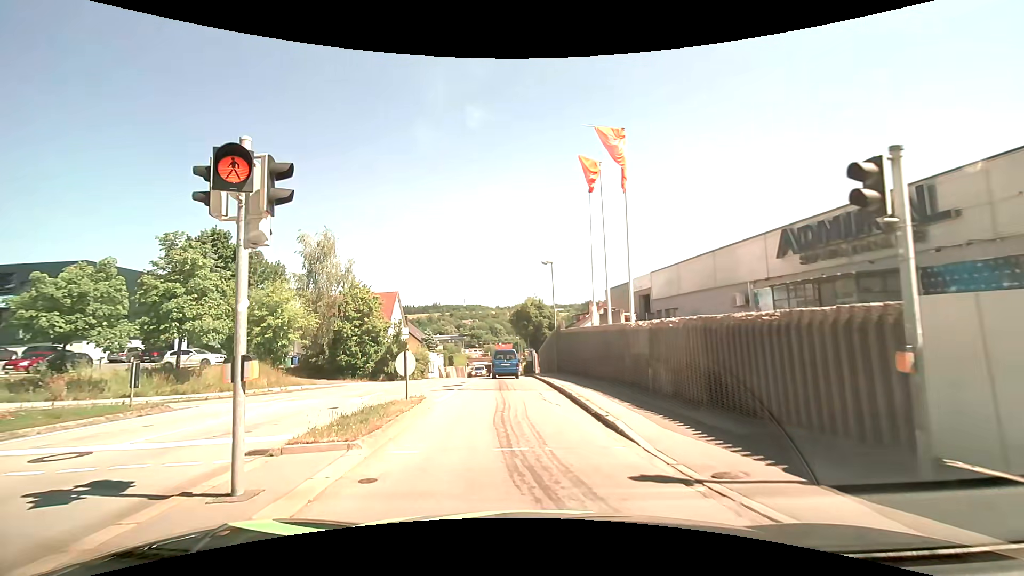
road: tertiary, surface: asphalt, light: Day
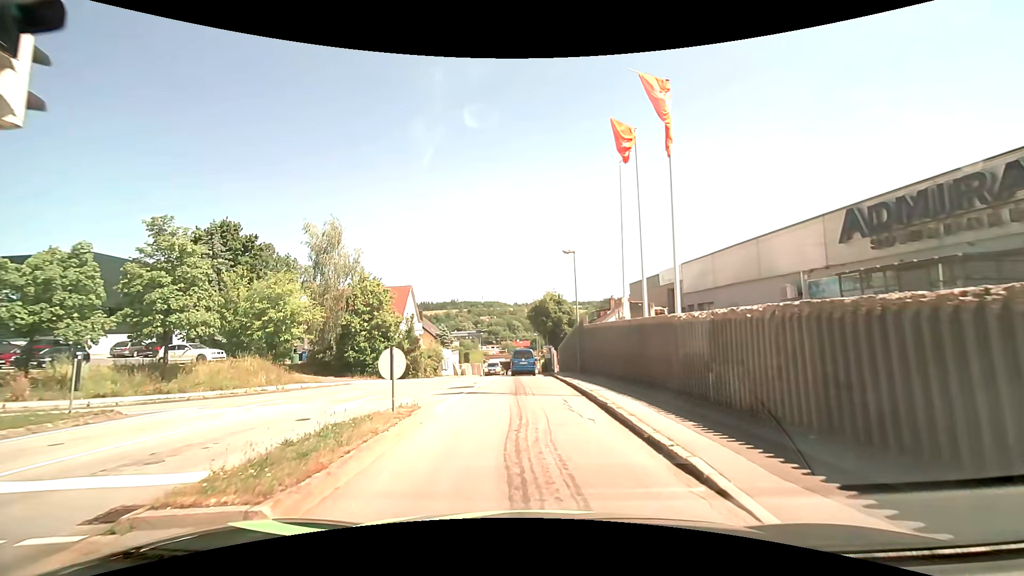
(-0.1, +3.0) m; -2°
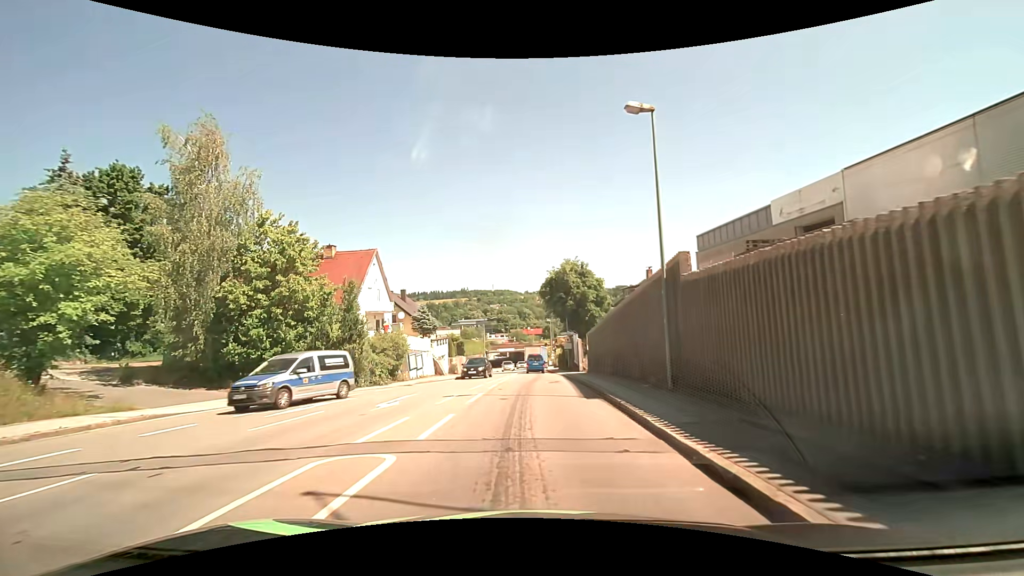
(-0.3, +18.8) m; -1°
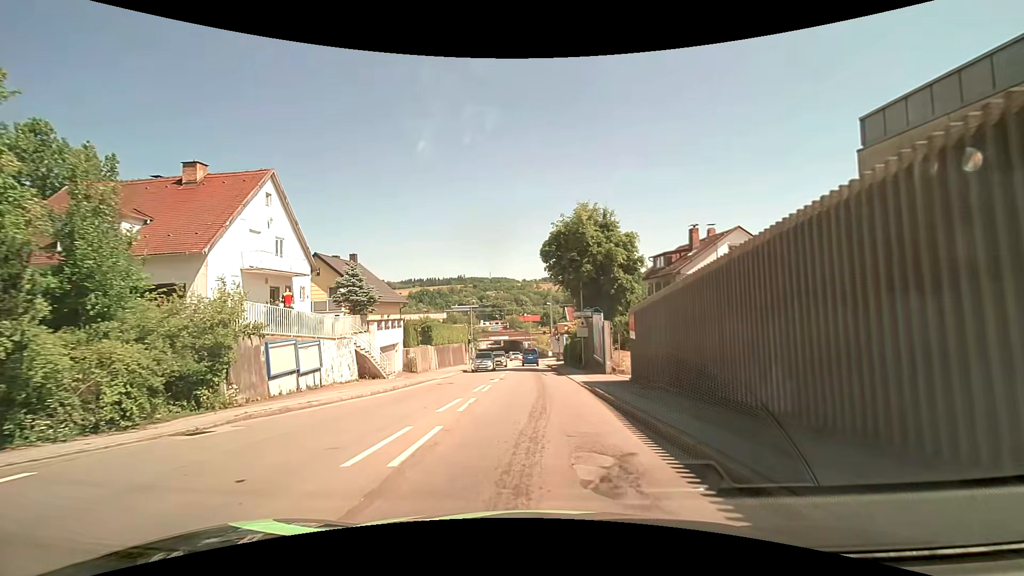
(-0.1, +17.8) m; 0°
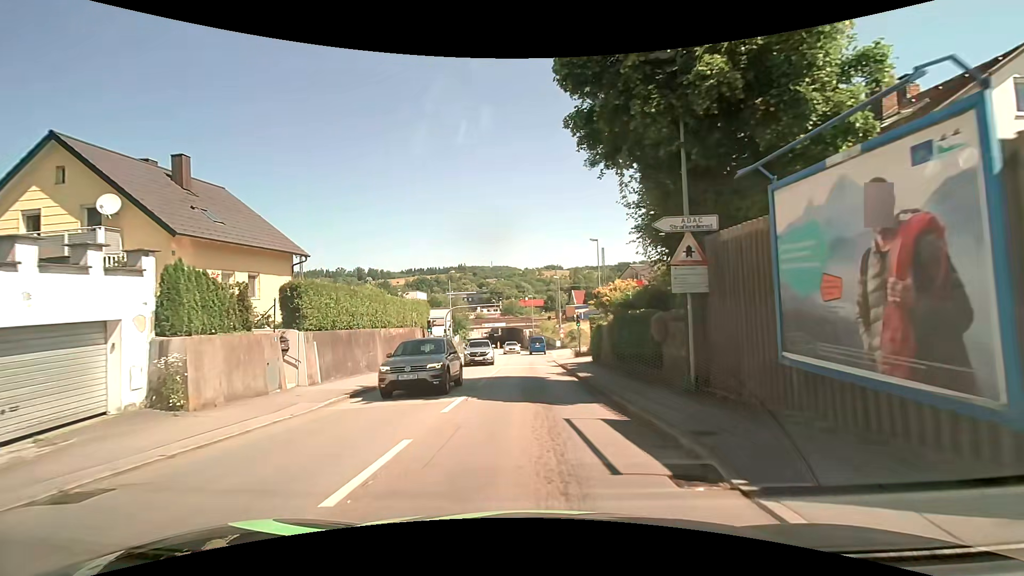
(+0.1, +23.9) m; -1°
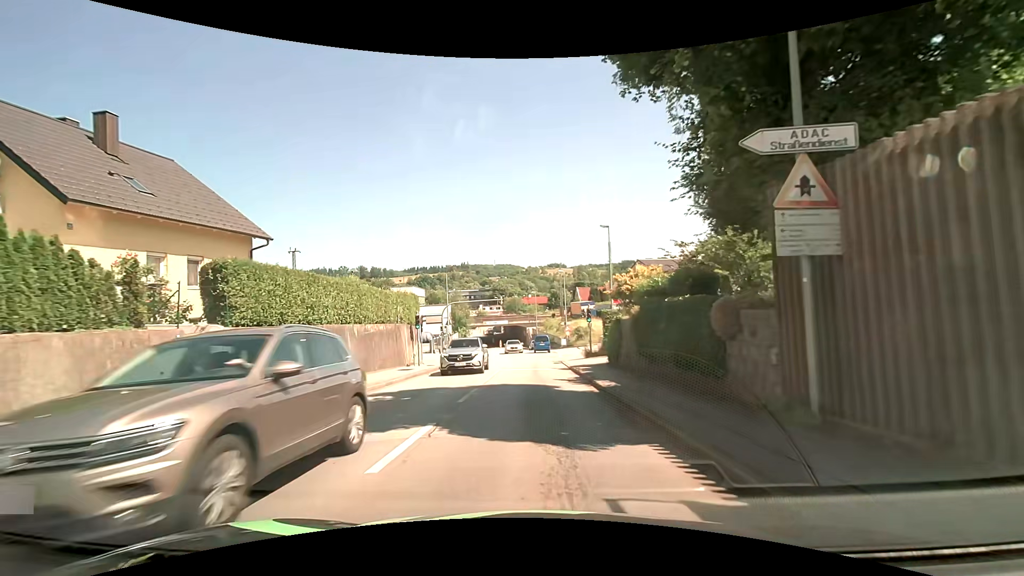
(+0.1, +4.6) m; +1°
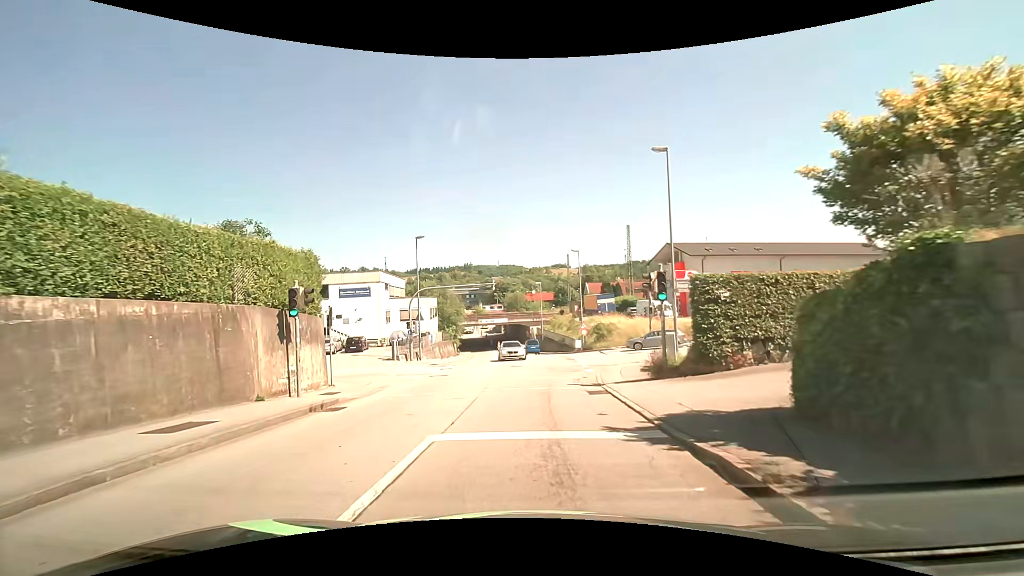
(-0.1, +16.4) m; -1°
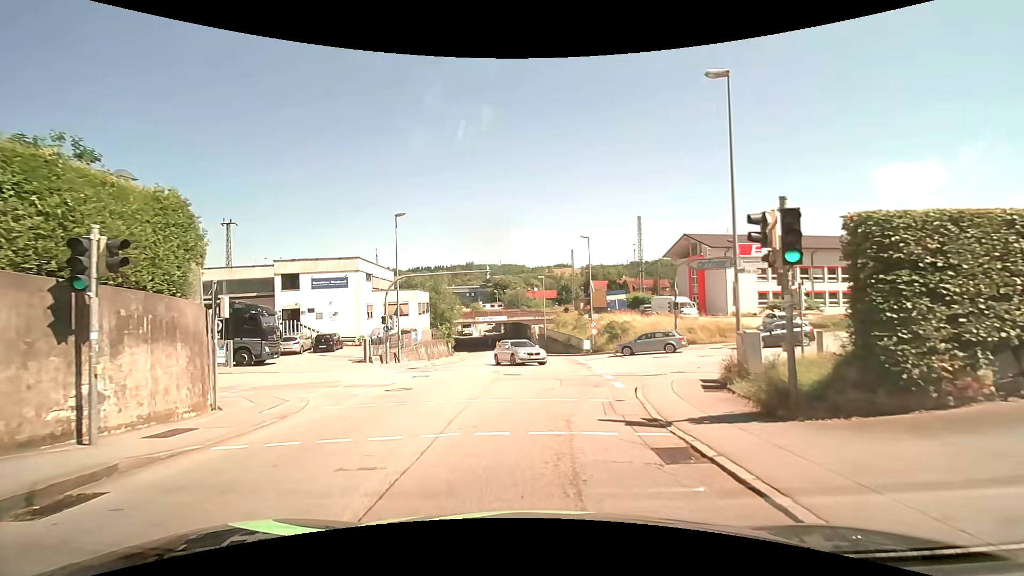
(+0.1, +6.9) m; 0°
